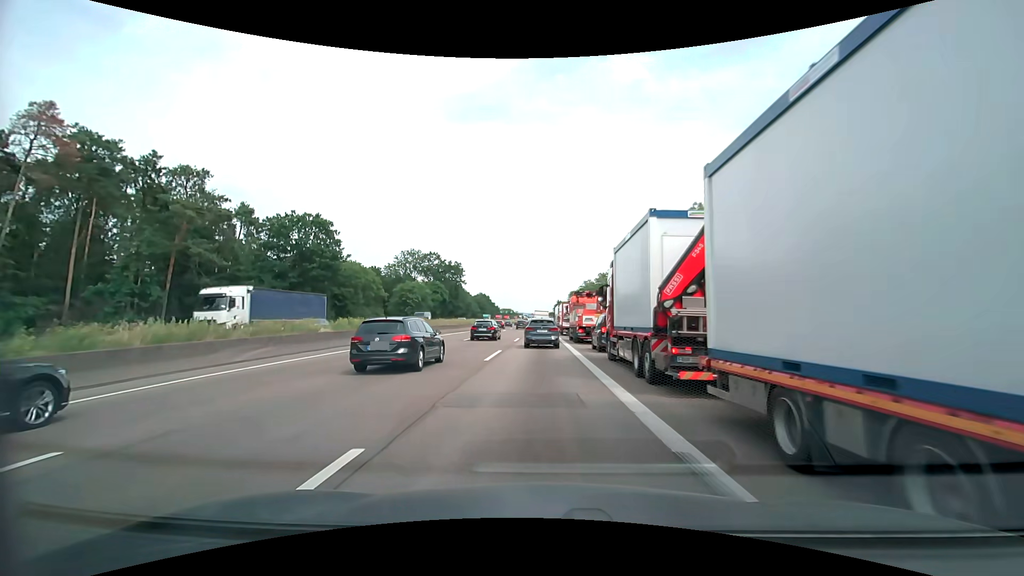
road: motorway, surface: asphalt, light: Day
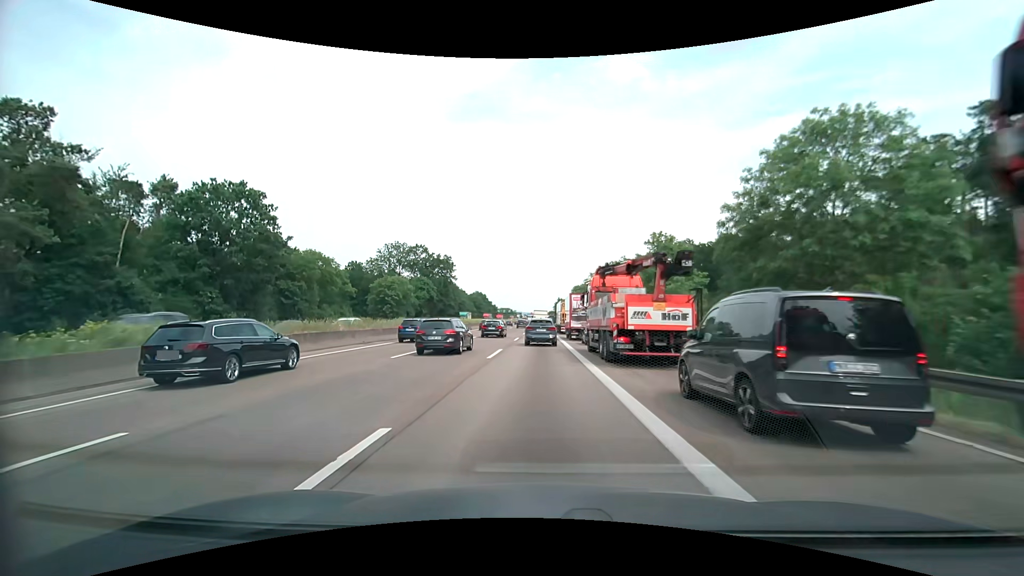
(0.0, +17.1) m; 0°
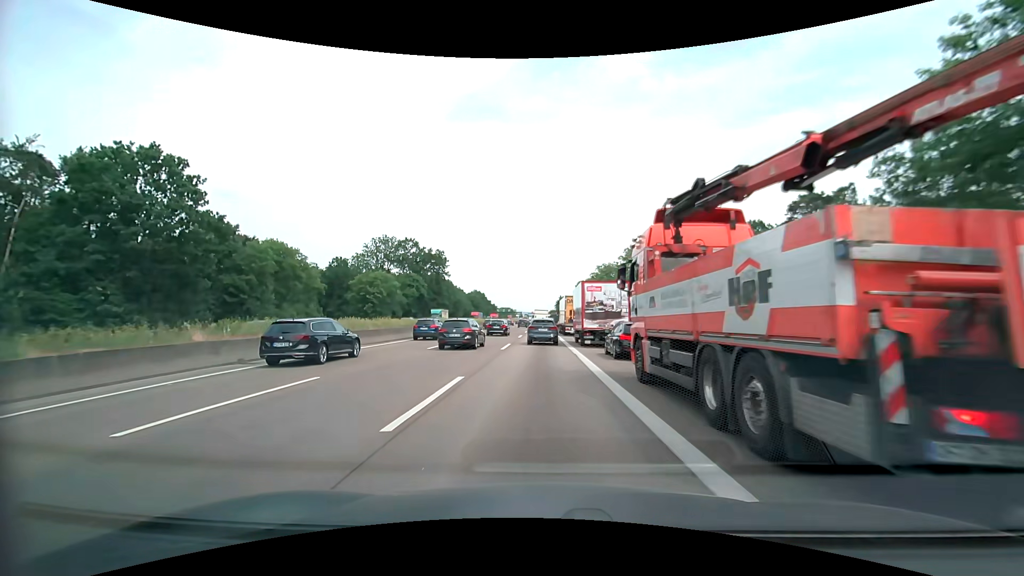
(0.0, +12.2) m; 0°
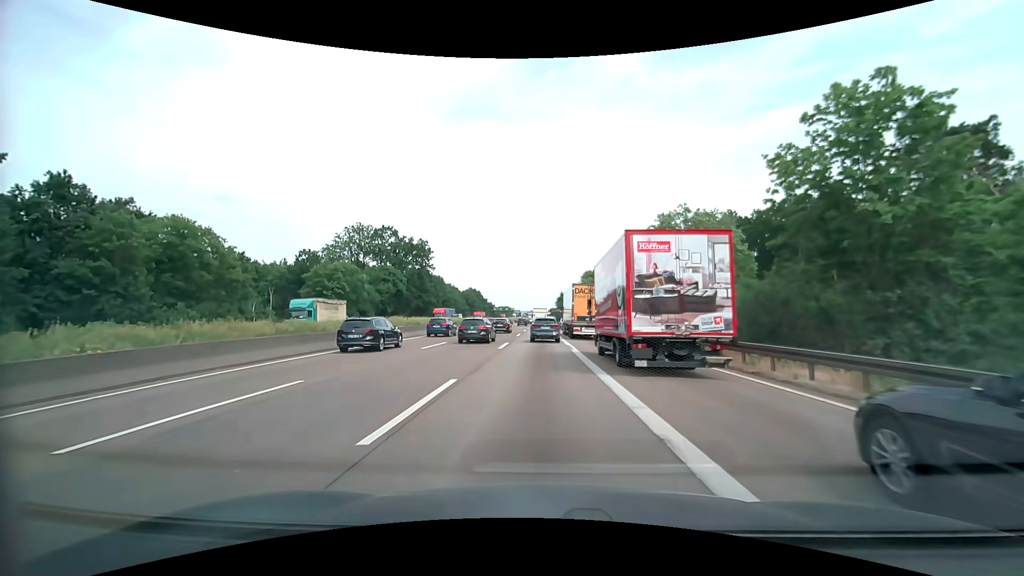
(0.0, +18.7) m; 0°
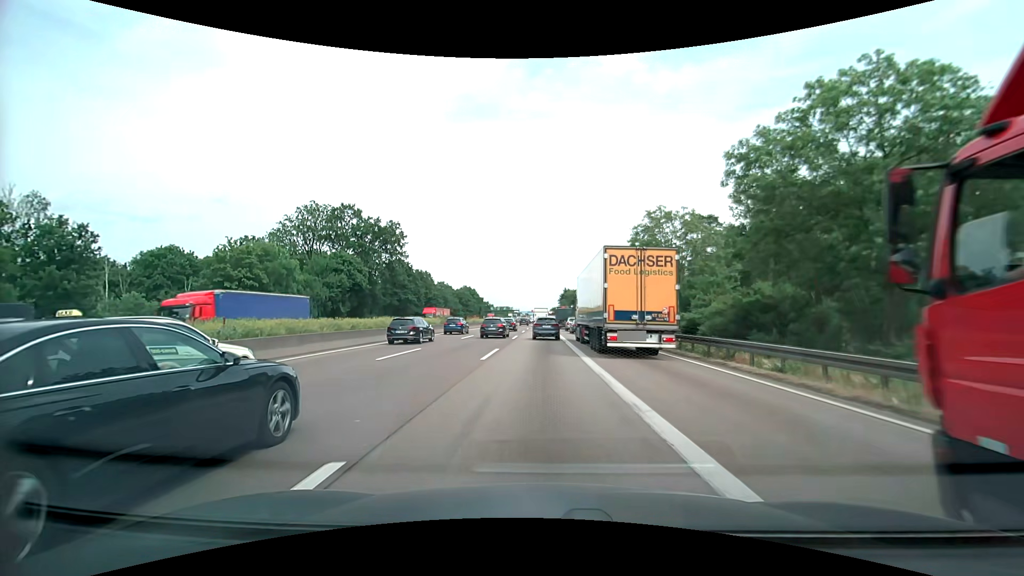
(0.0, +24.6) m; 0°
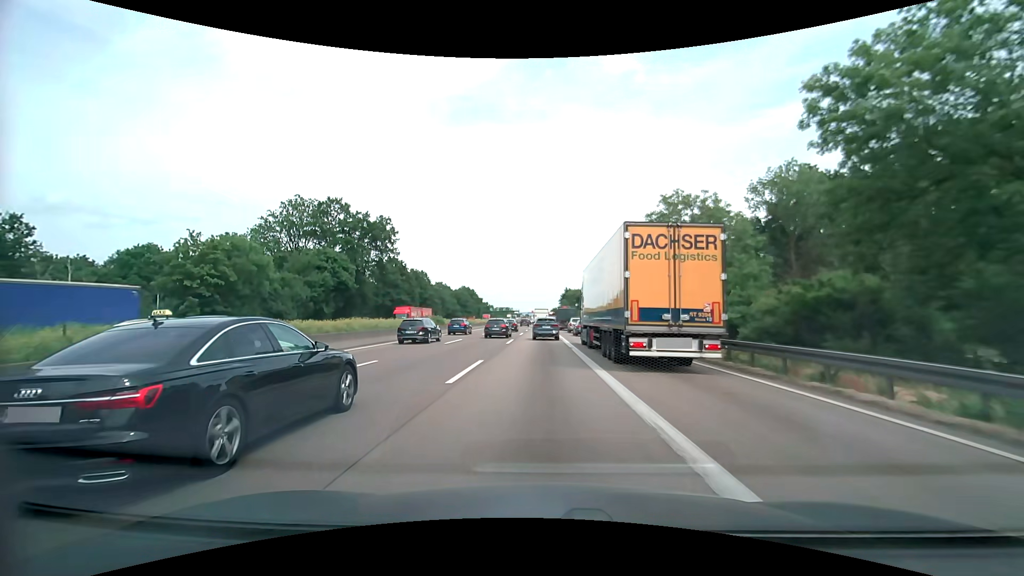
(0.0, +6.1) m; 0°
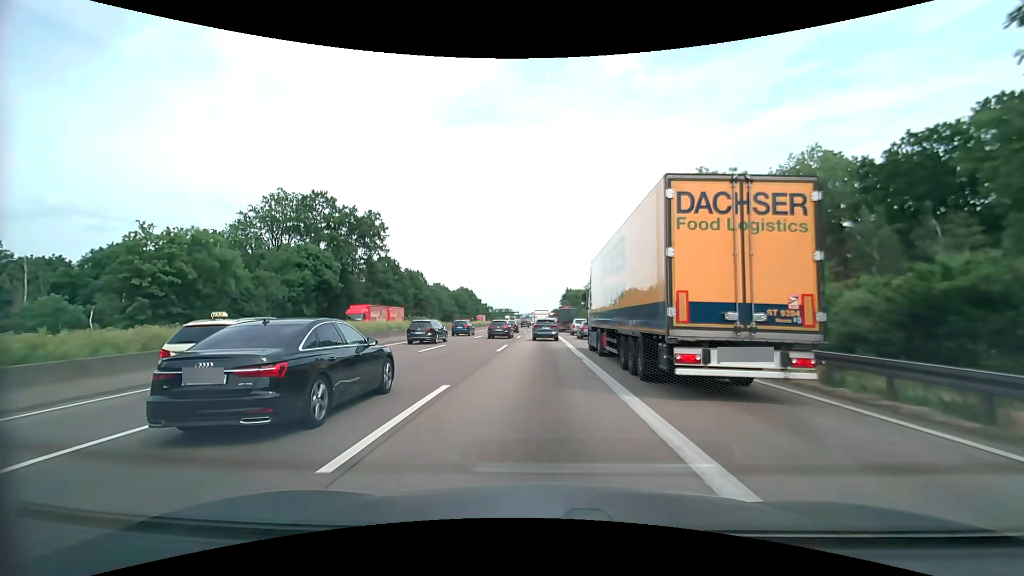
(+0.1, +6.1) m; +1°
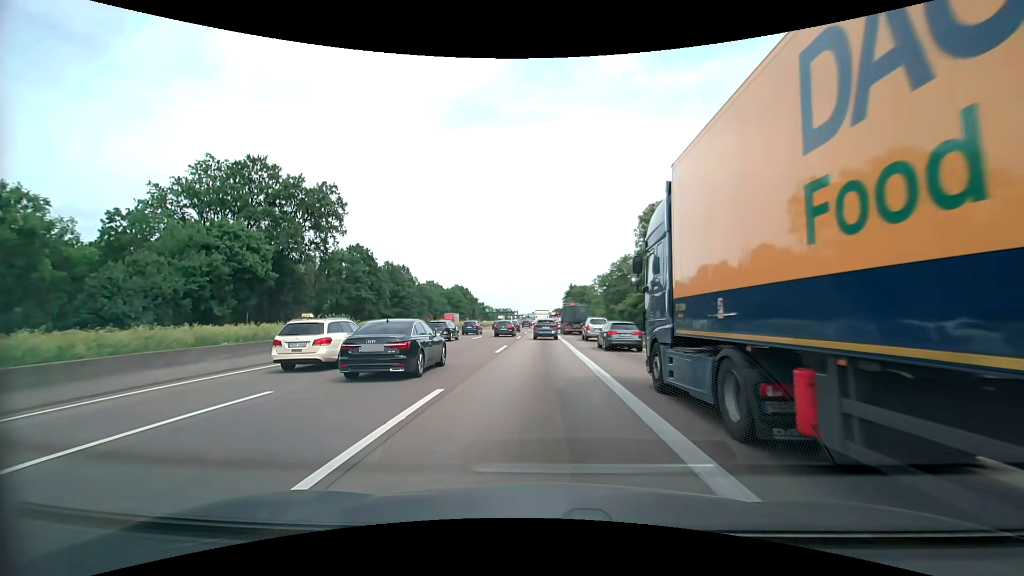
(0.0, +18.6) m; 0°
(0, +10) (0, +20) (0, +30) (0, +40) (0, +50) (0, +60) (0, +70) (0, +80) (0, +90) (-1, +100) m
